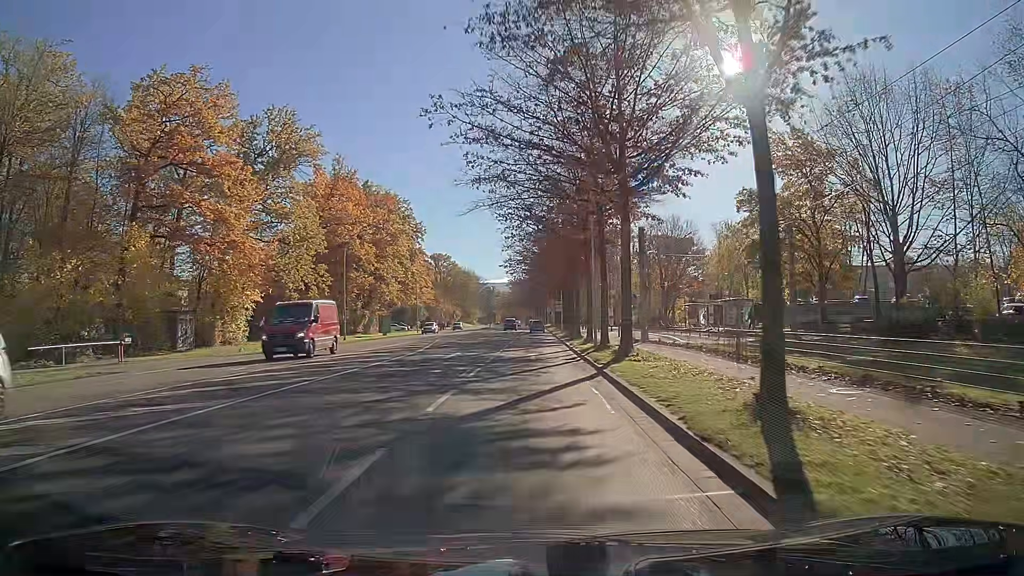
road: secondary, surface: asphalt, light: Day
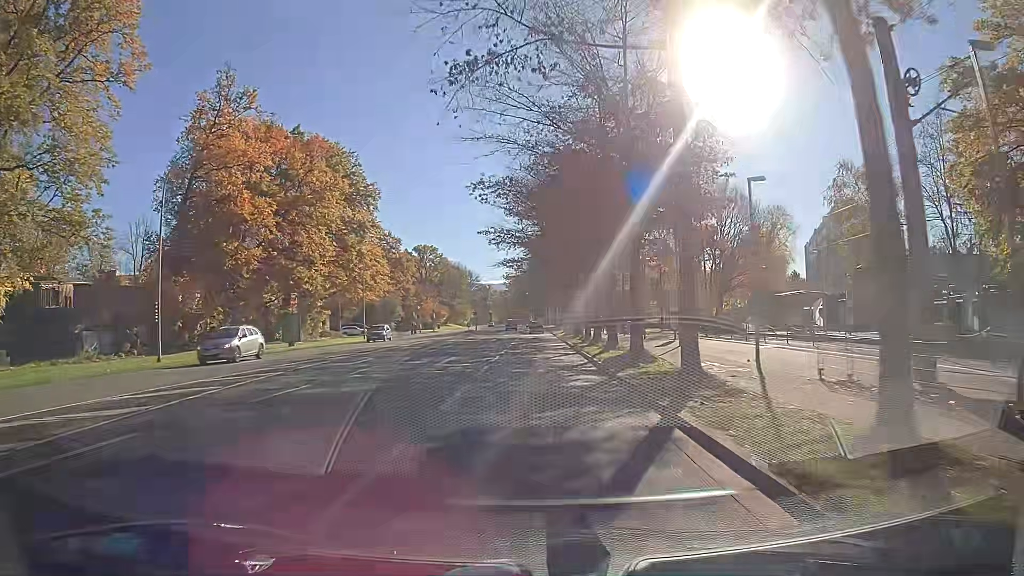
(+0.1, +30.3) m; 0°
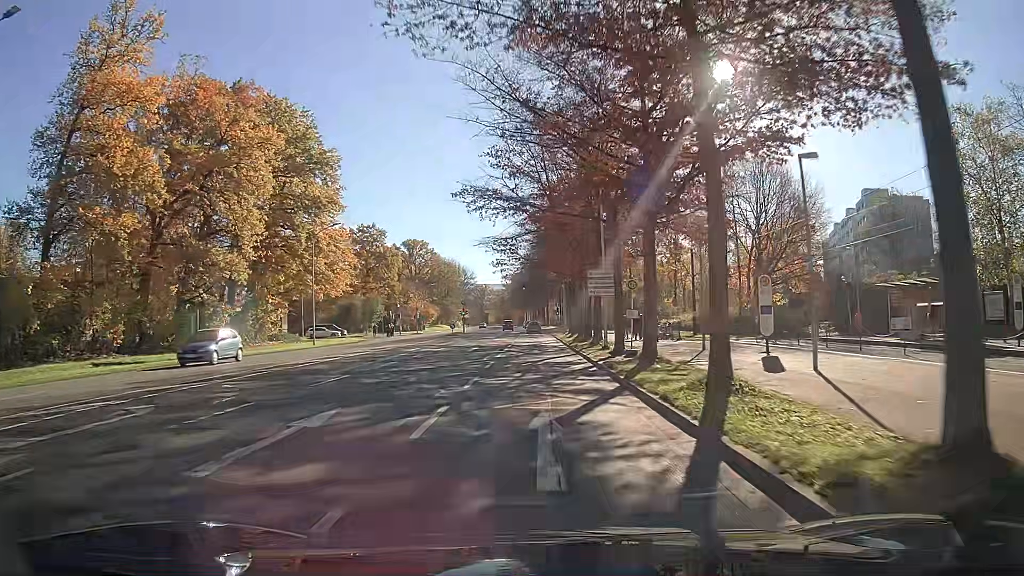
(0.0, +15.1) m; 0°
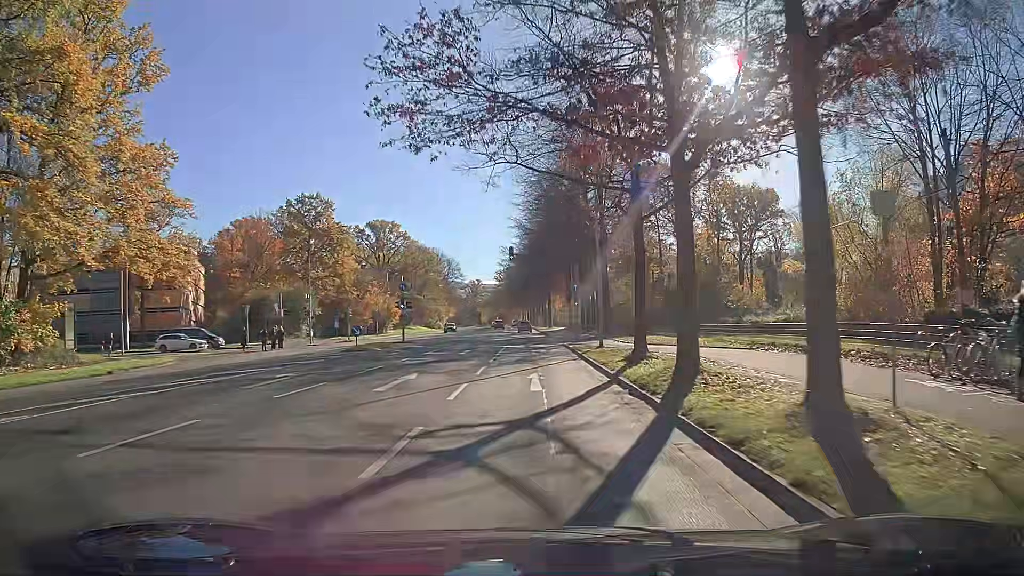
(+0.1, +37.6) m; 0°
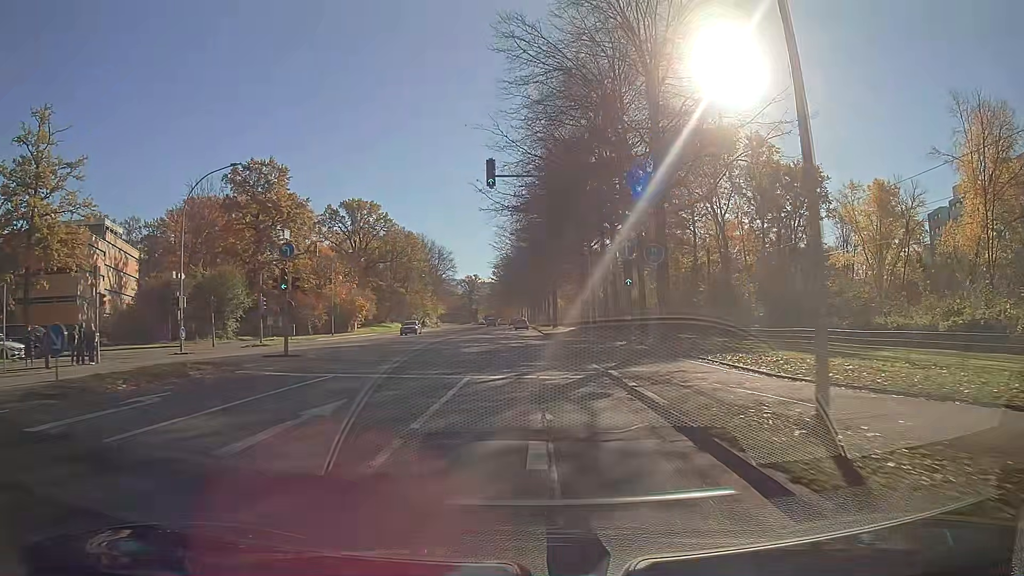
(-0.1, +22.3) m; 0°
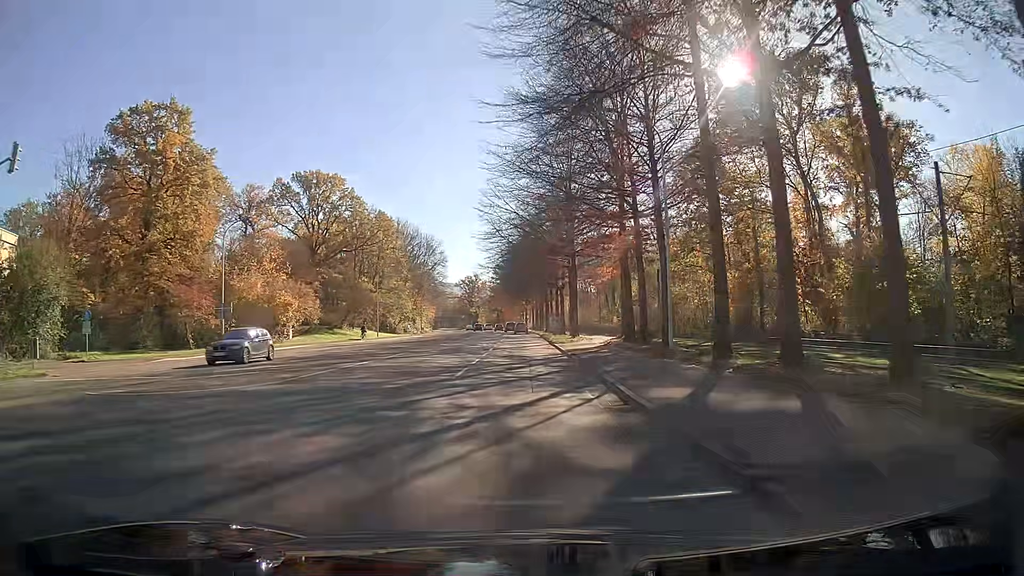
(0.0, +29.5) m; 0°
